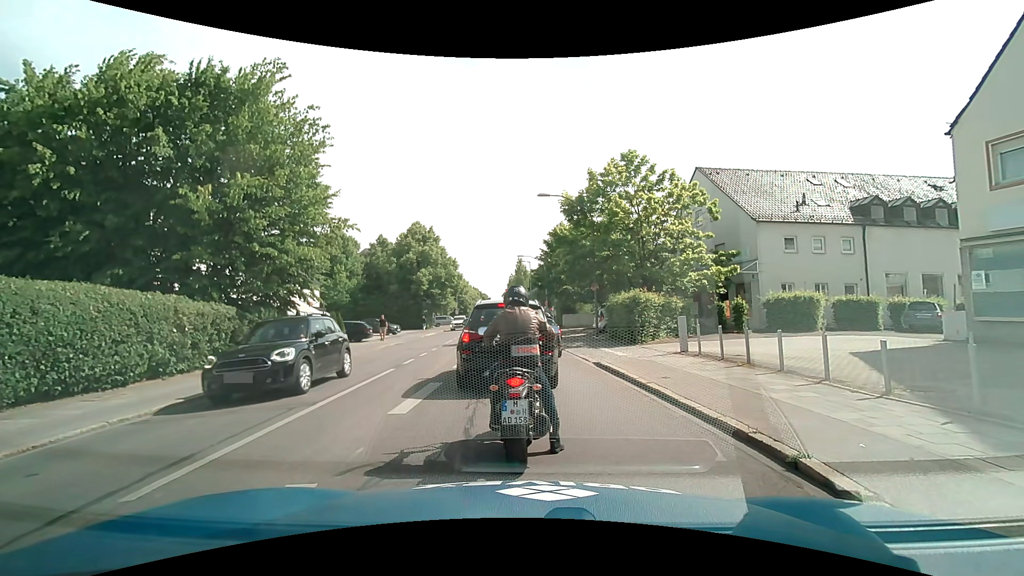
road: secondary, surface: asphalt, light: Day
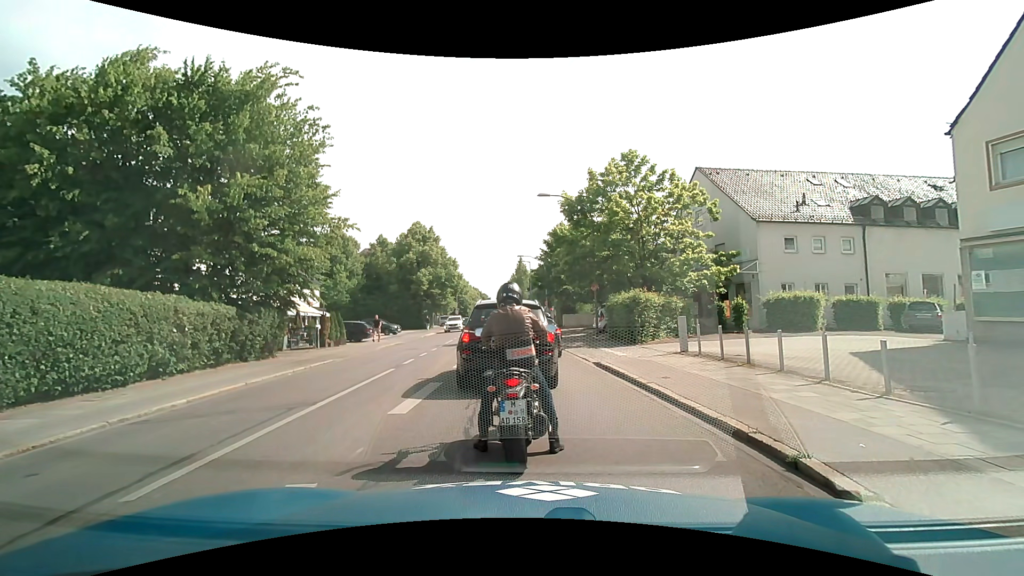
(0.0, 0.0) m; 0°
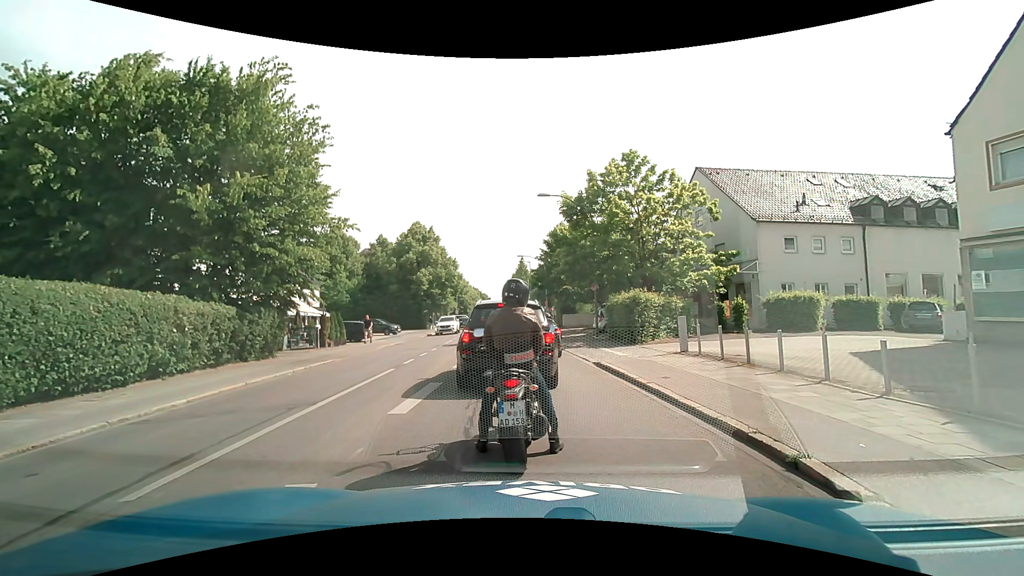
(0.0, 0.0) m; 0°
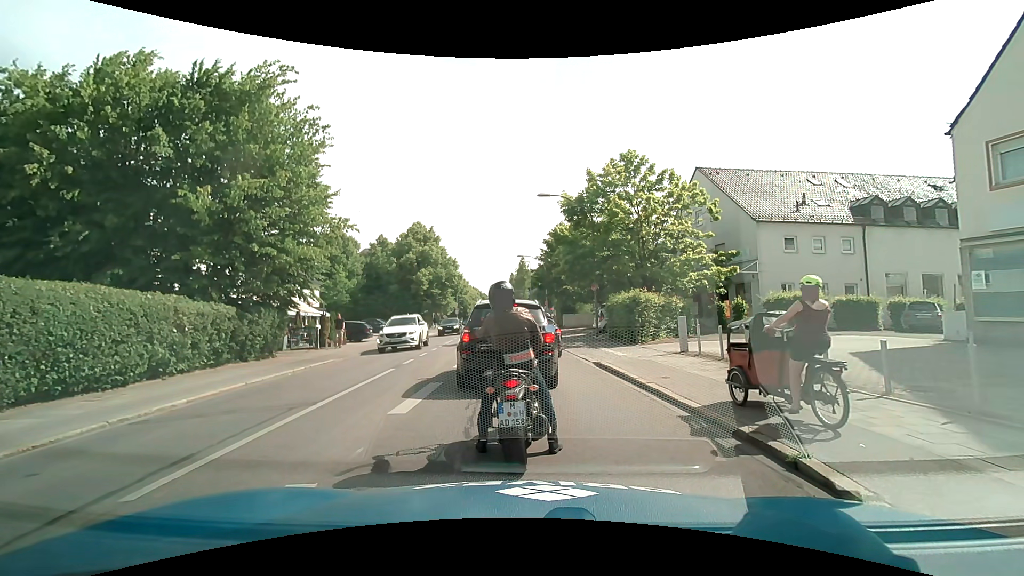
(0.0, 0.0) m; 0°
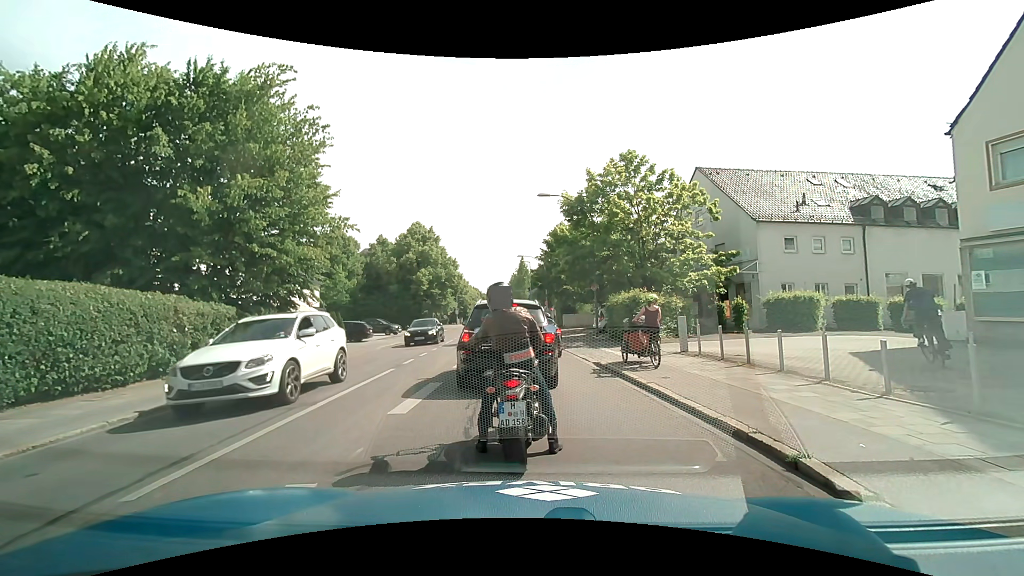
(0.0, 0.0) m; 0°
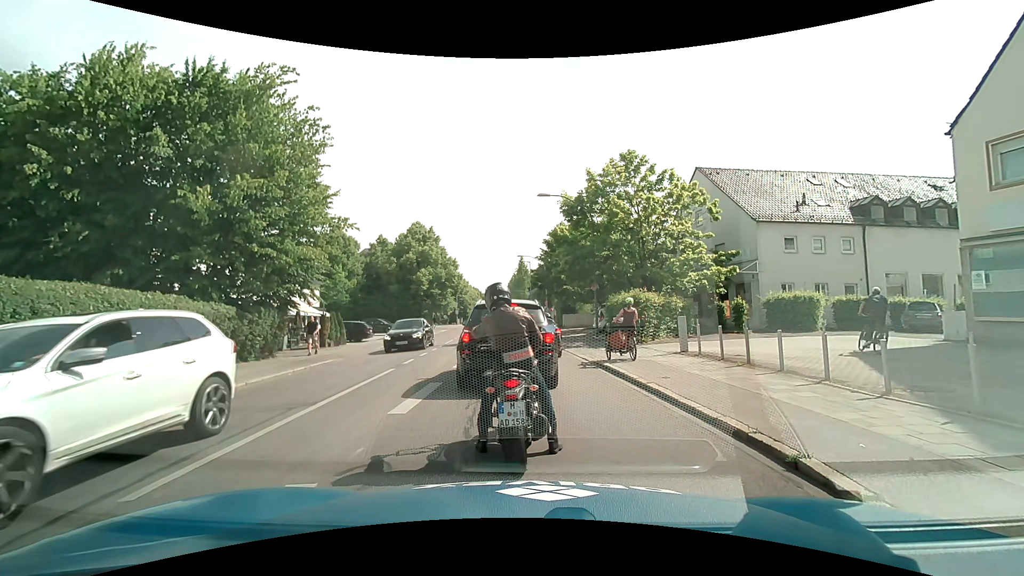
(0.0, 0.0) m; 0°
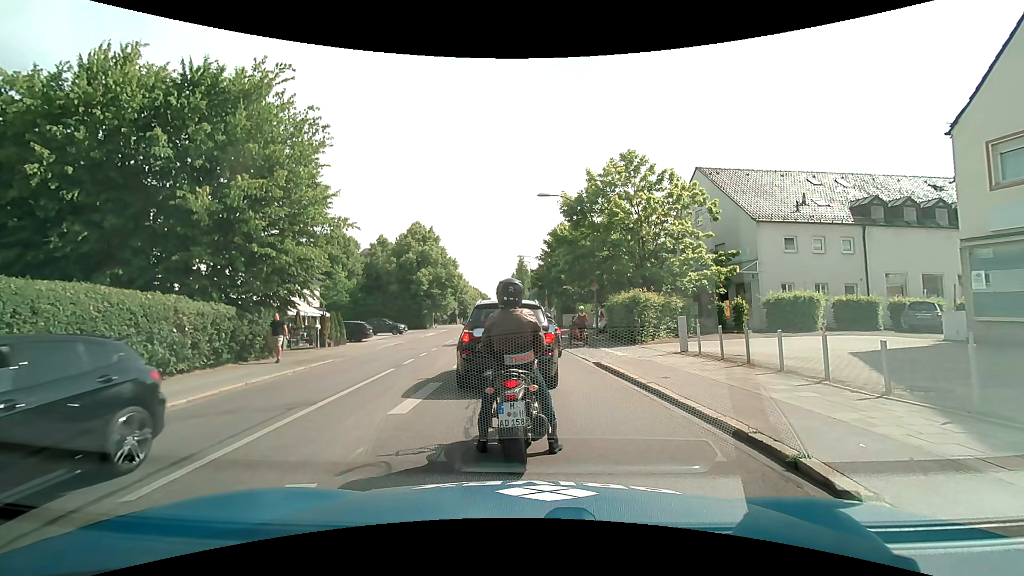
(0.0, 0.0) m; 0°
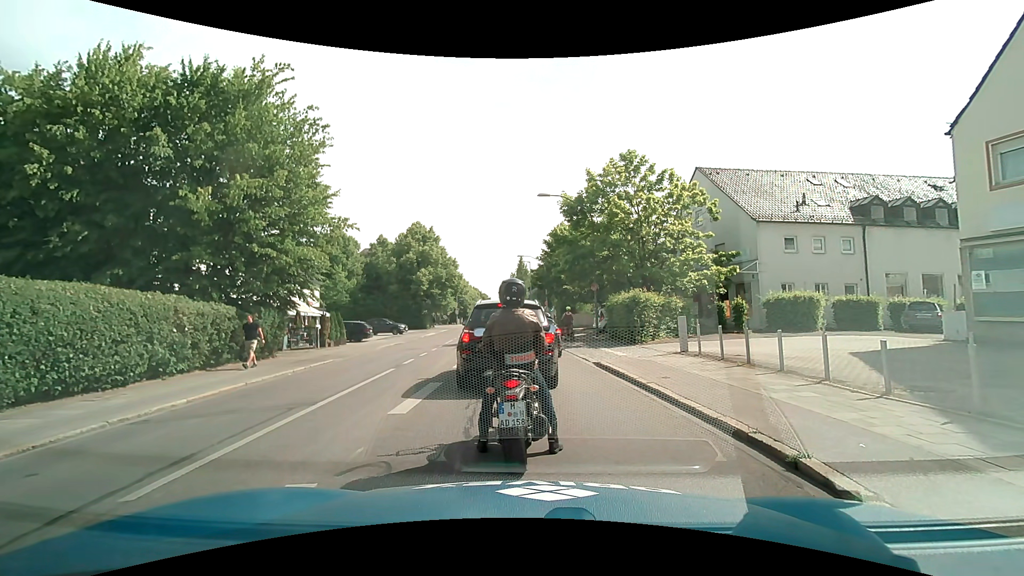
(0.0, 0.0) m; 0°
